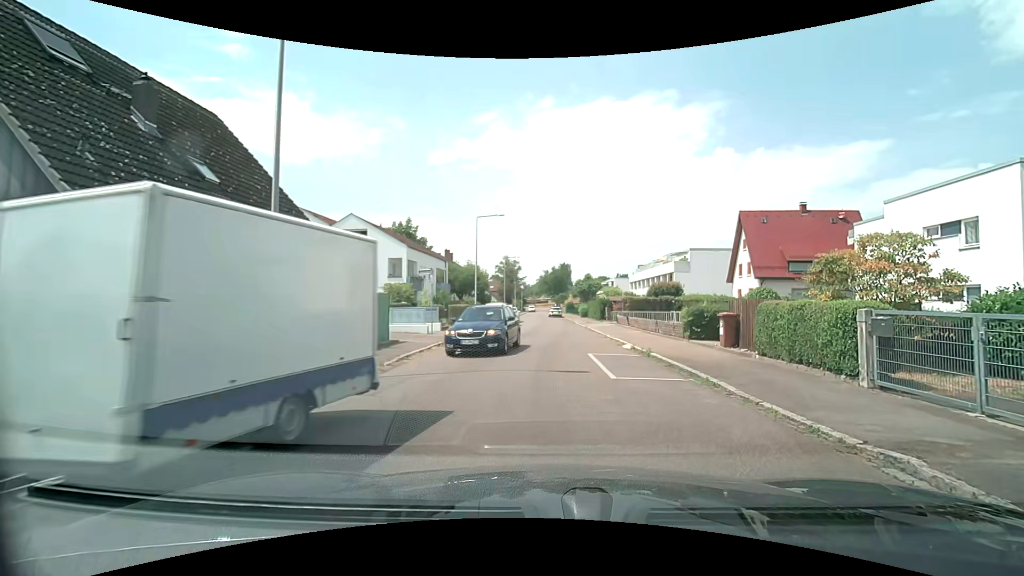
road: residential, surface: asphalt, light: Day
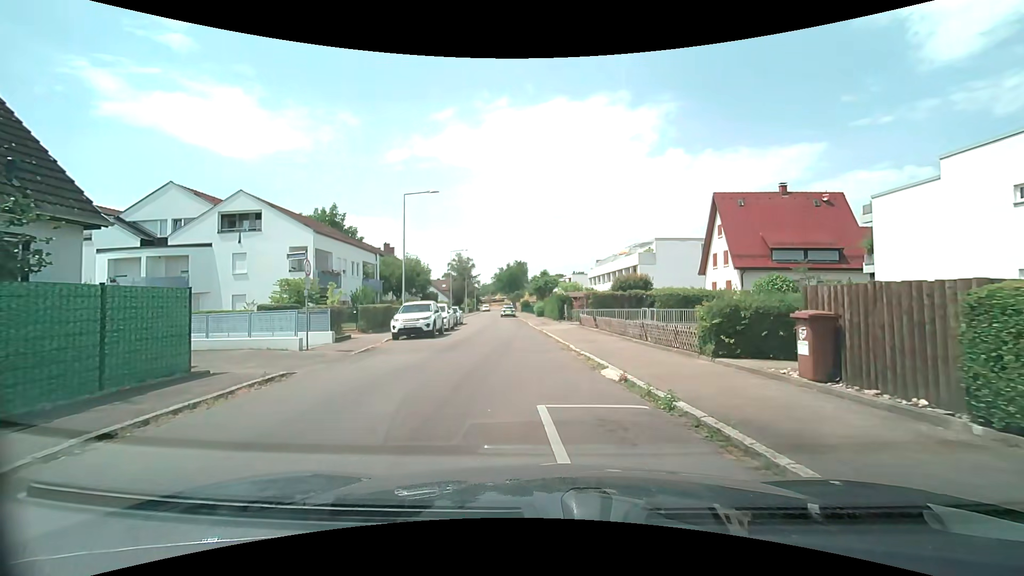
(+0.8, +8.4) m; +7°
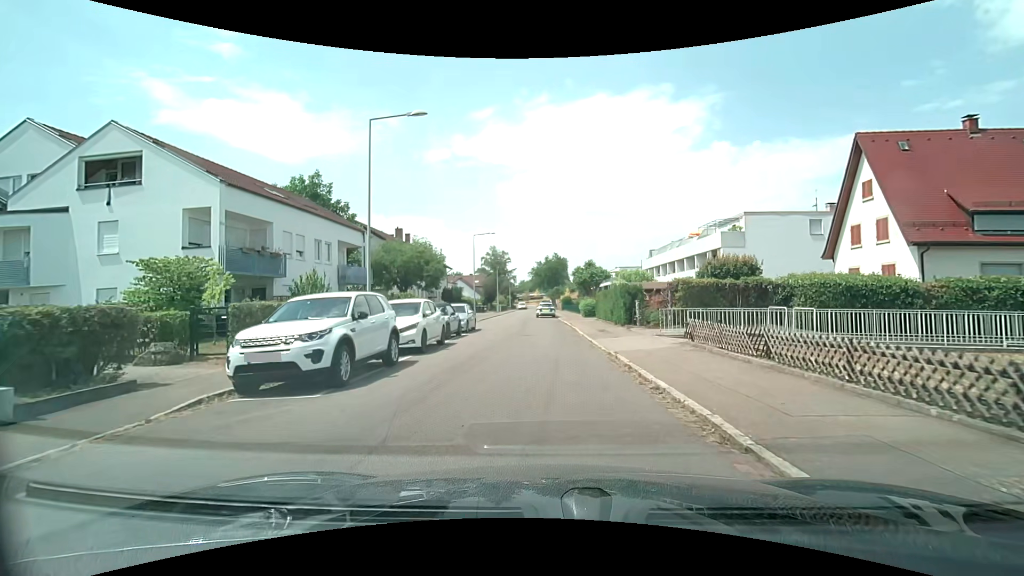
(-0.7, +14.0) m; -5°
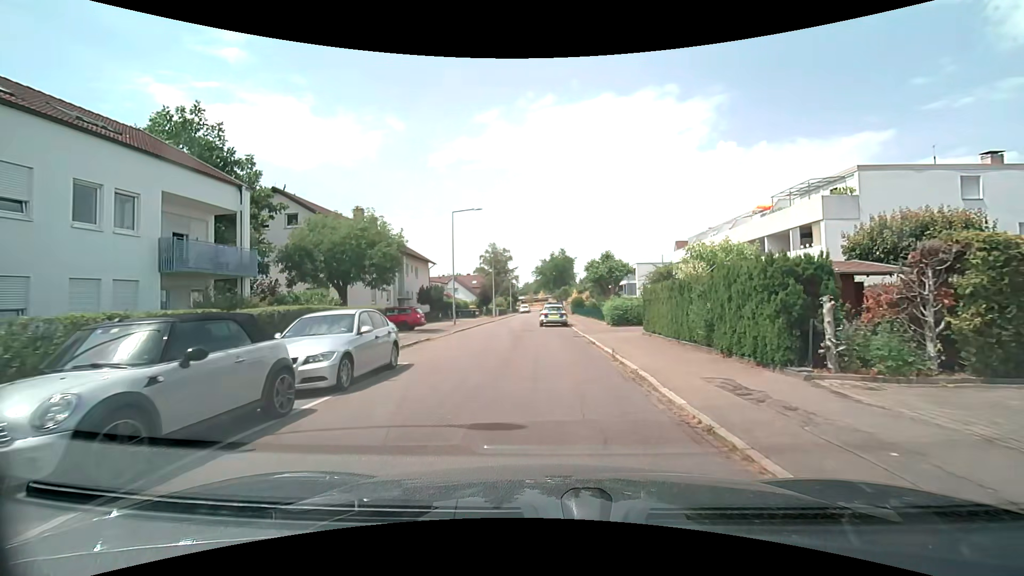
(-0.1, +15.1) m; 0°
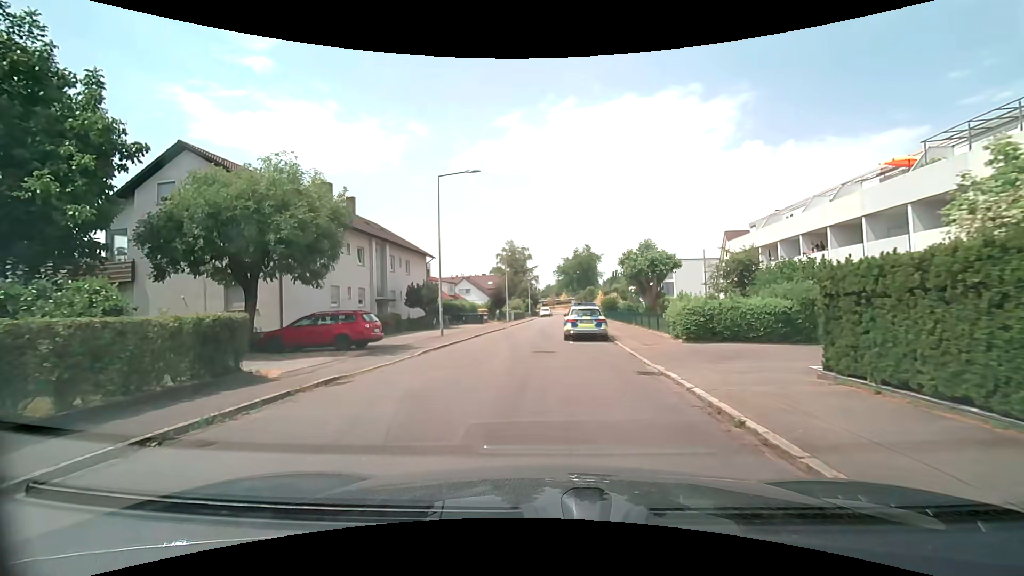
(-0.1, +11.7) m; -2°
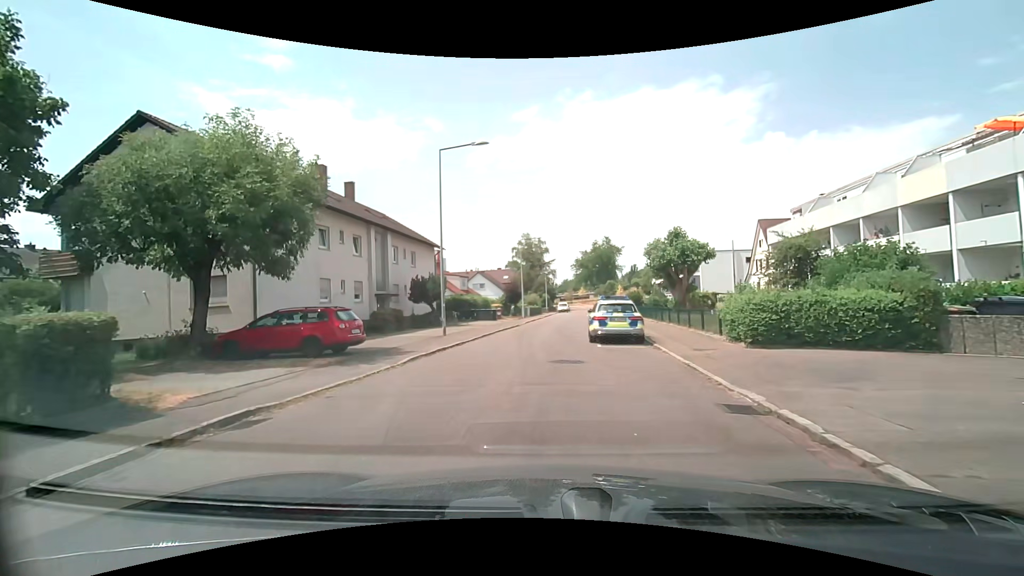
(-0.1, +4.0) m; -3°
(0, +10) (0, +20) (0, +30) (+1, +40) (+3, +50) (+4, +60) (+5, +70) (+6, +80) (+7, +90) (+8, +100) m
